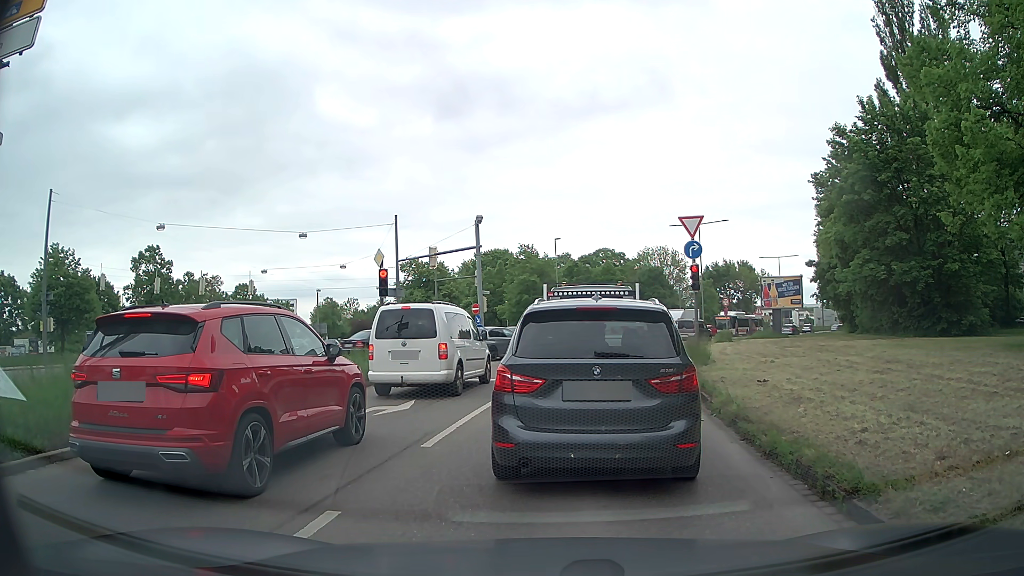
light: Day
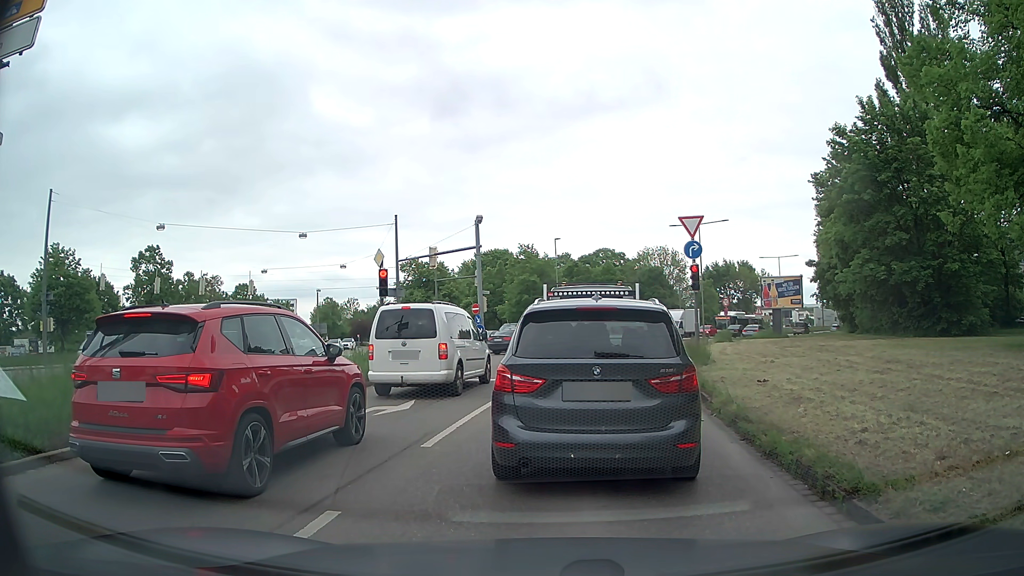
(0.0, 0.0) m; 0°
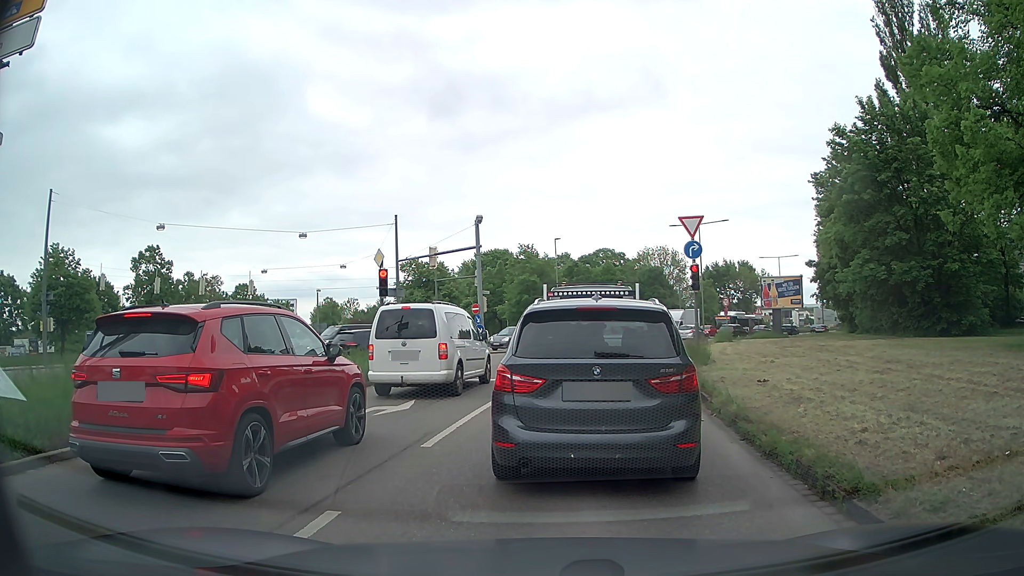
(0.0, 0.0) m; 0°
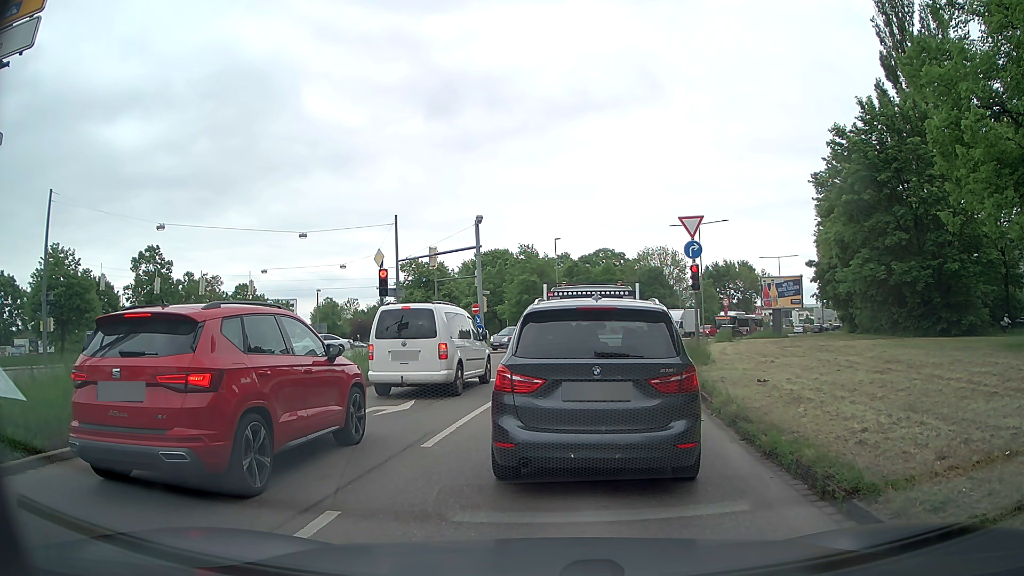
(0.0, 0.0) m; 0°
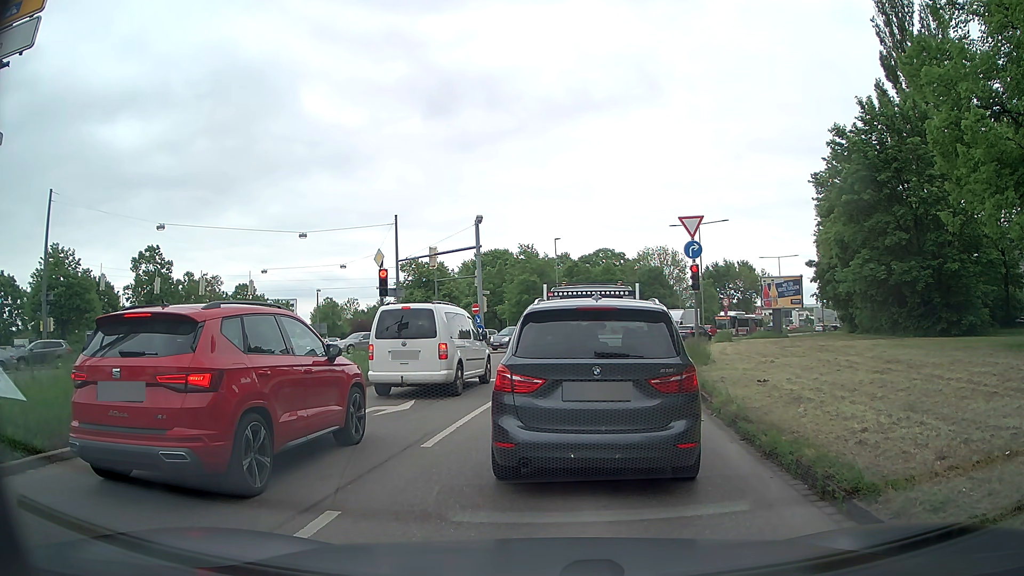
(0.0, 0.0) m; 0°
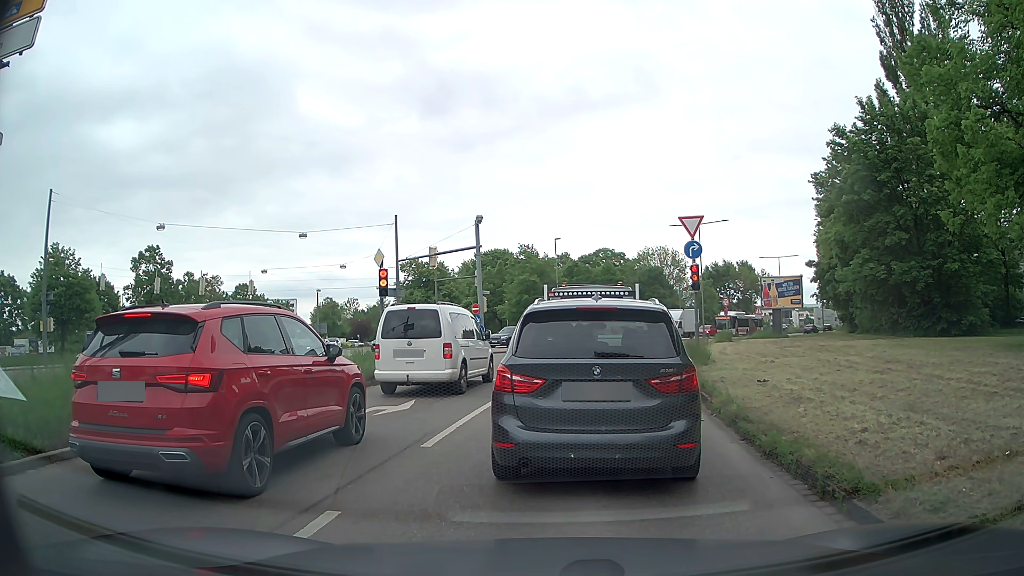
(0.0, 0.0) m; 0°
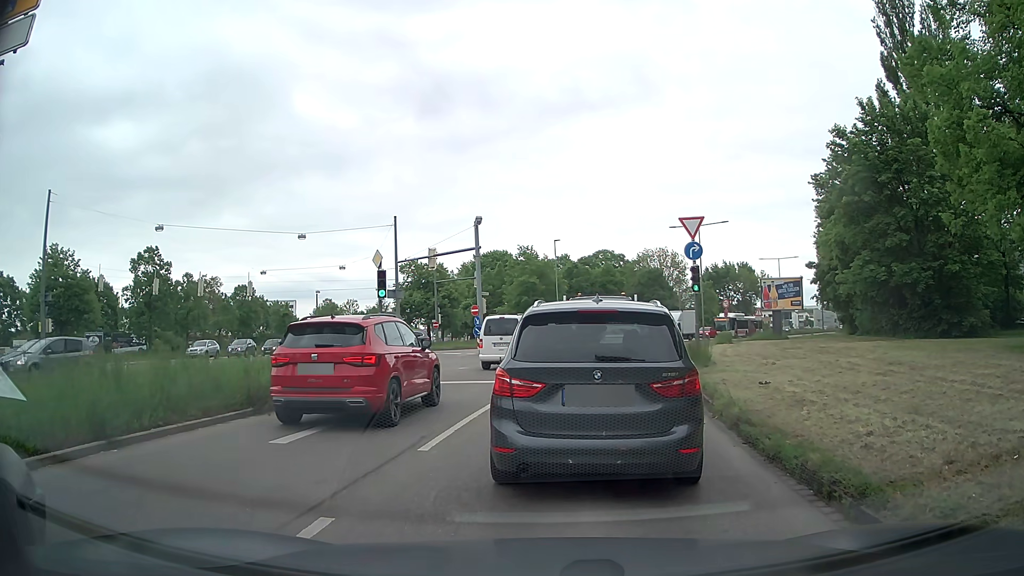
(0.0, +0.1) m; 0°
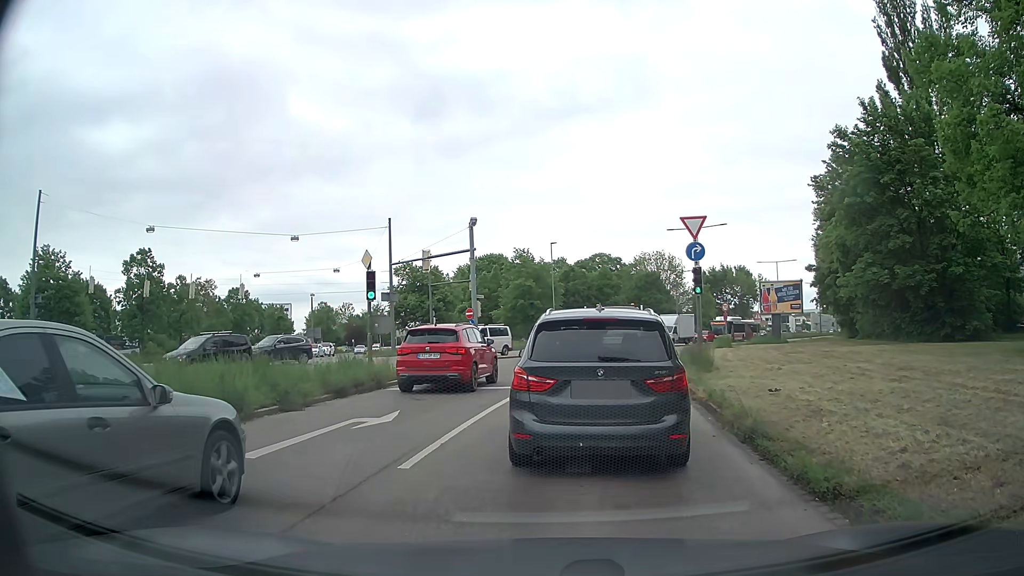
(0.0, +0.9) m; 0°
(0, +10) (+2, +20) (+4, +30) (+7, +39) (+11, +48) (+15, +57) (+21, +66) (+26, +74) (+31, +83) (+37, +91) m
